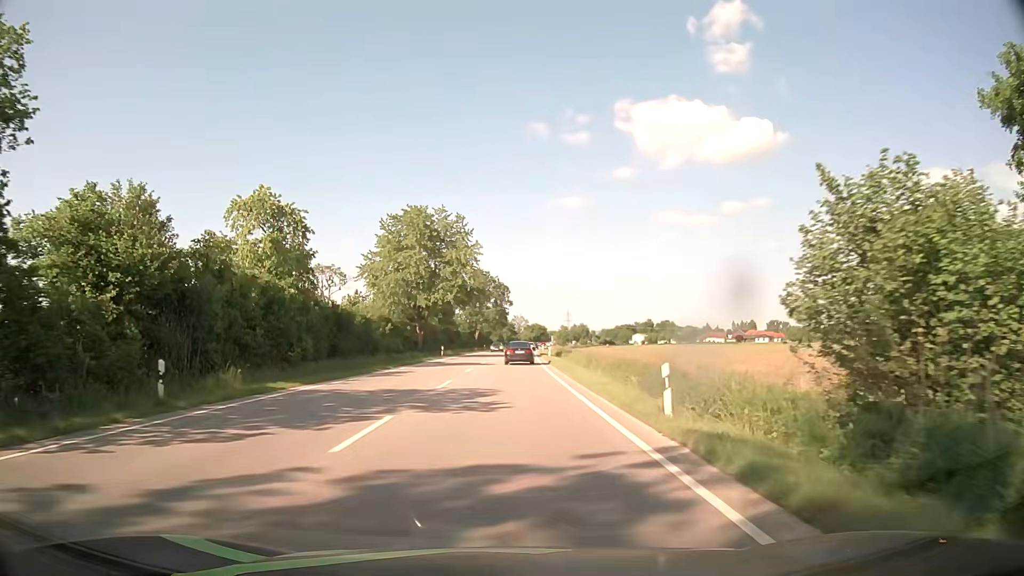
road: primary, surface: asphalt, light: Day
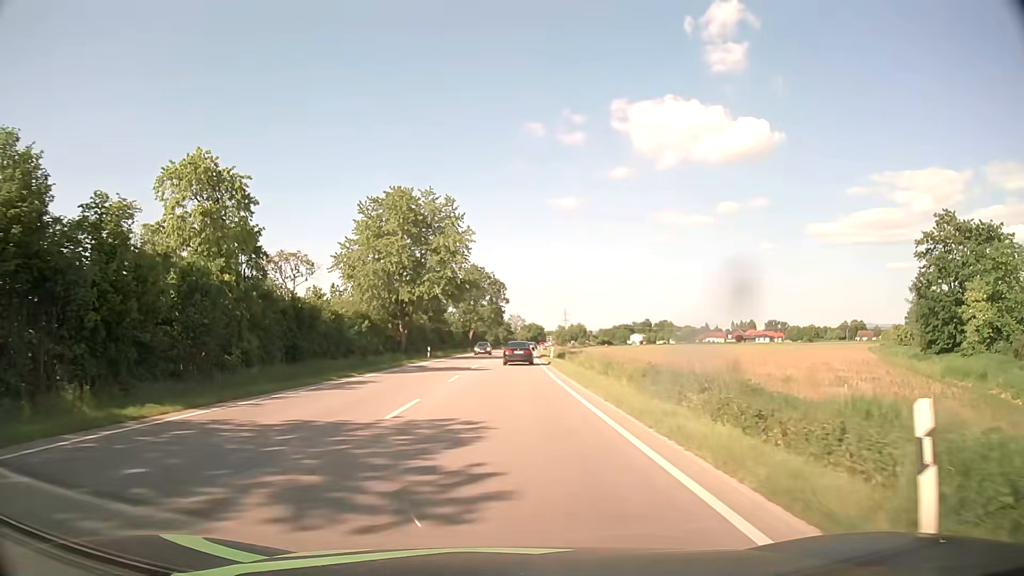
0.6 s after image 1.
(0.0, +7.9) m; +1°
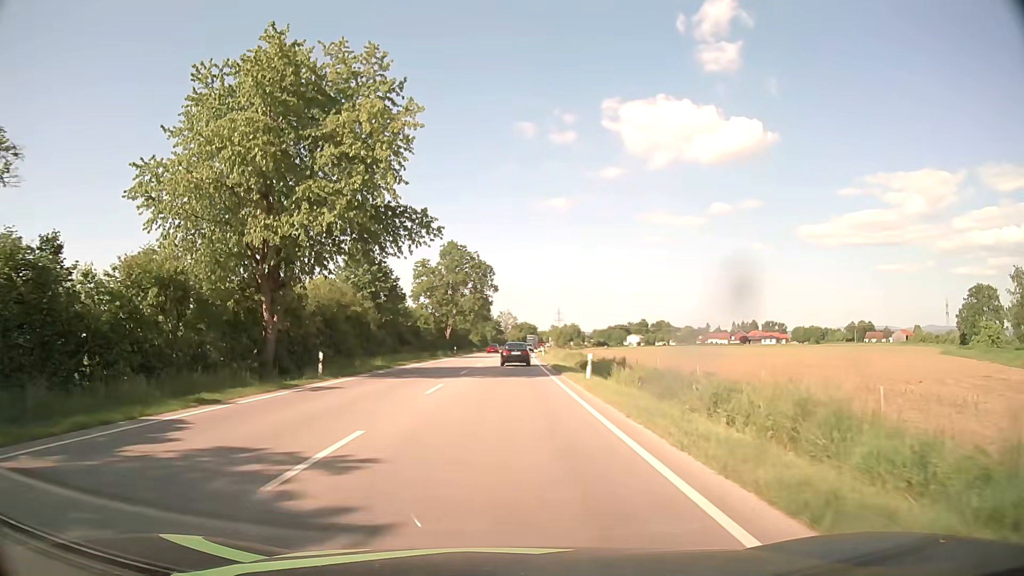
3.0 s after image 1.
(+0.1, +29.5) m; +1°
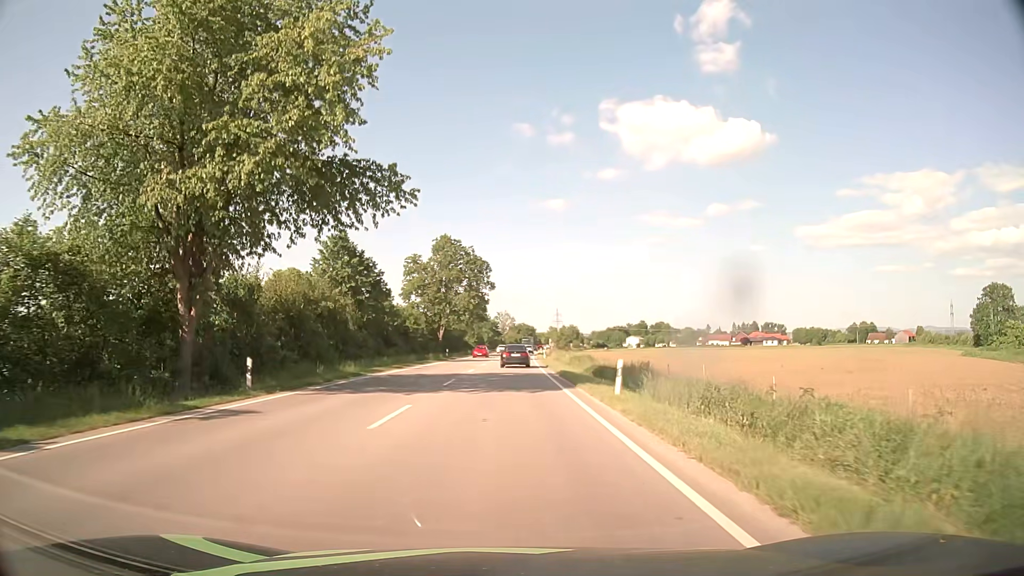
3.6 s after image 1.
(0.0, +7.1) m; 0°
(0, +10) (0, +20) (0, +30) (0, +40) (0, +50) (+1, +60) (+1, +70) (+1, +80) (+2, +90) (+2, +100) m
